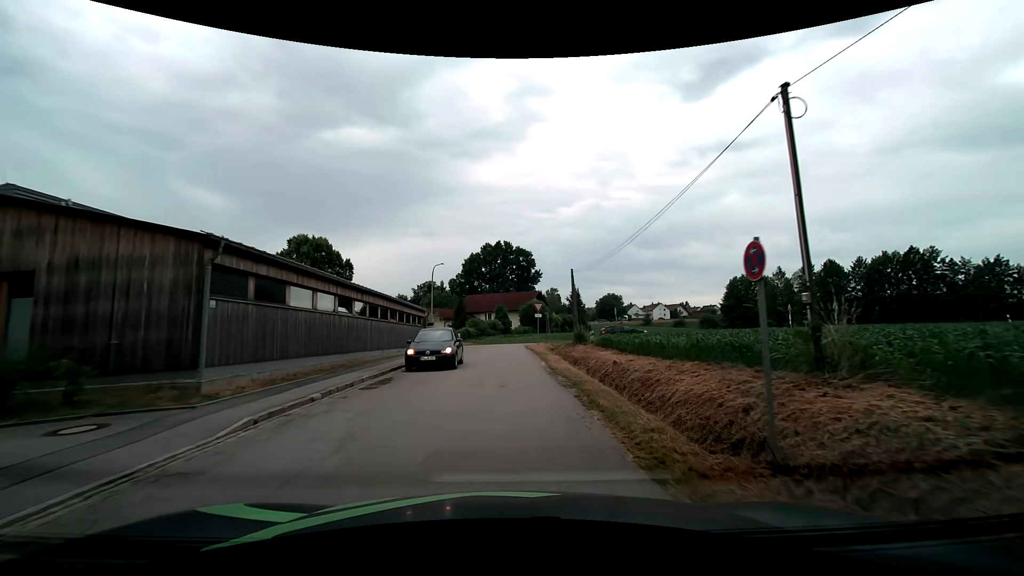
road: residential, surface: asphalt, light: Day
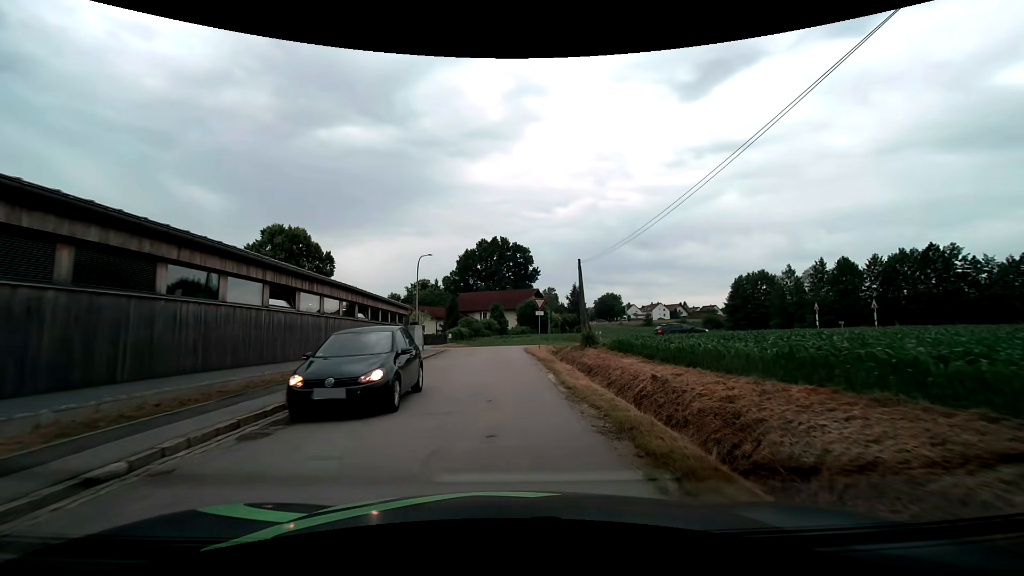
(0.0, +5.4) m; +1°
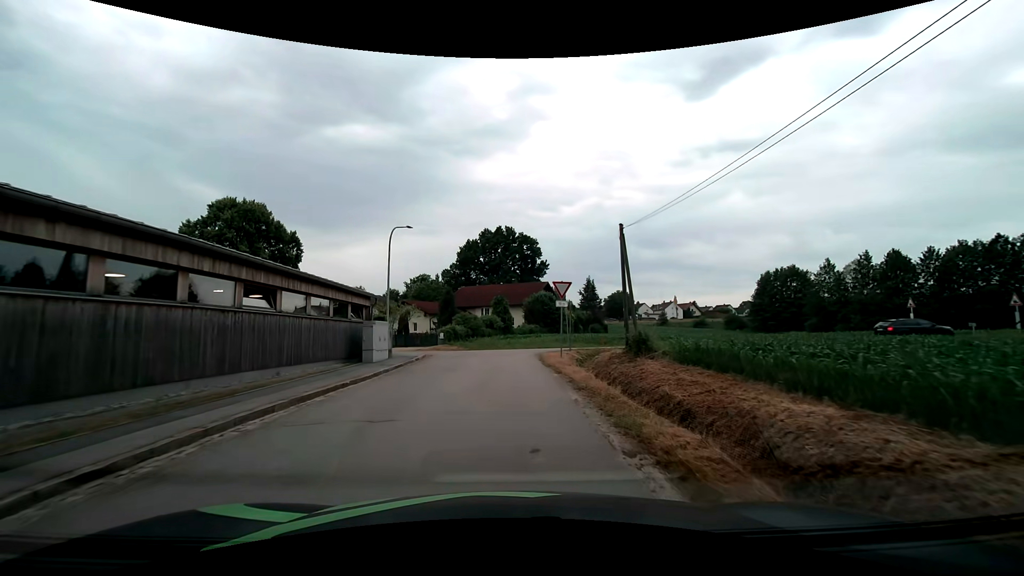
(-0.1, +10.4) m; -1°
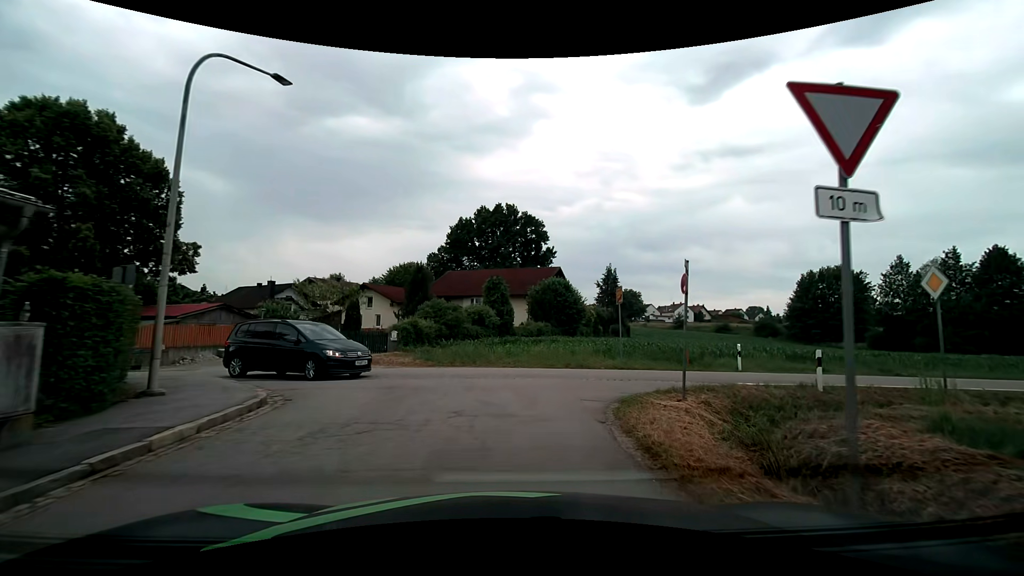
(-0.1, +17.2) m; +1°
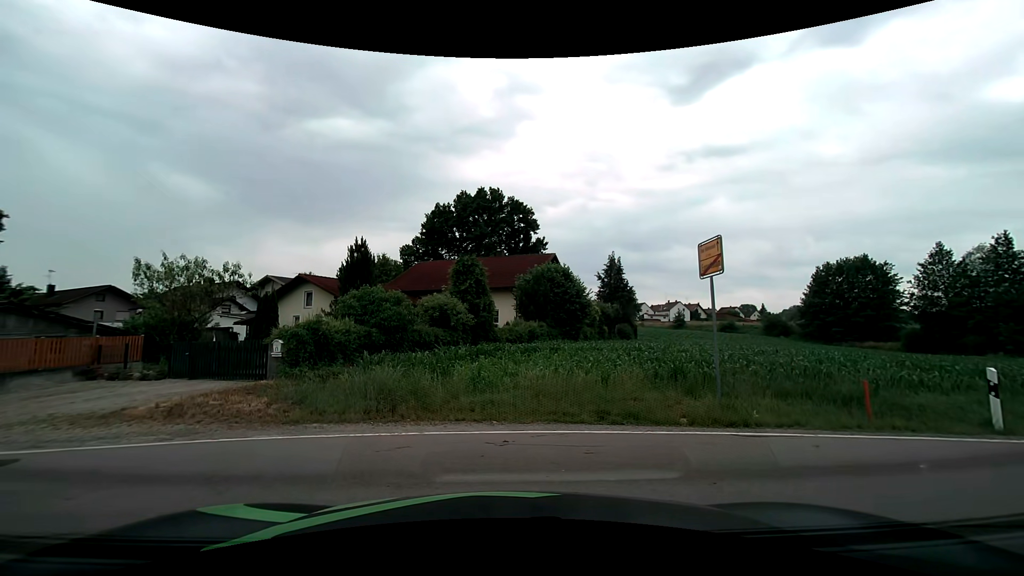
(+0.3, +10.2) m; +3°
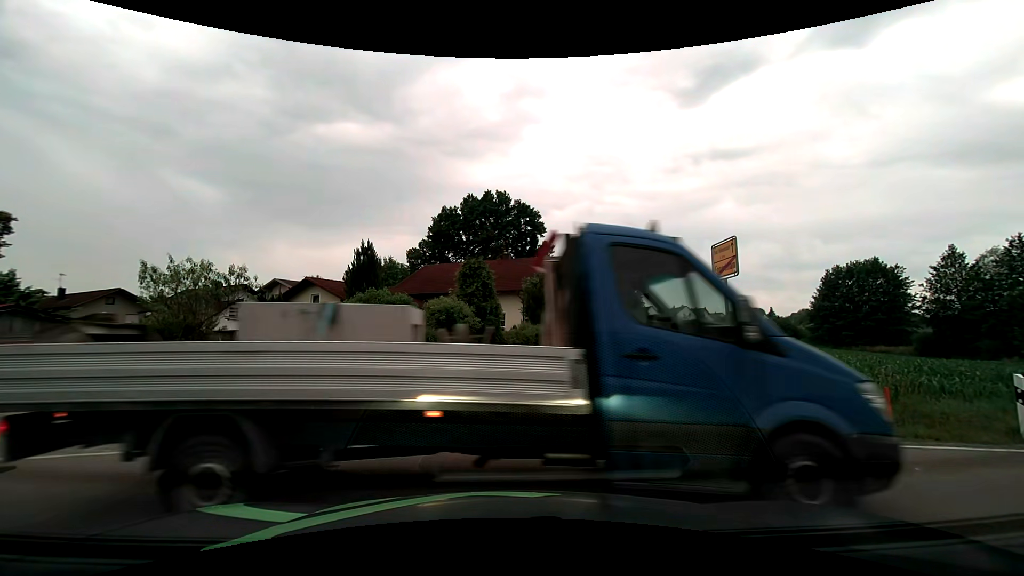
(0.0, +0.3) m; 0°
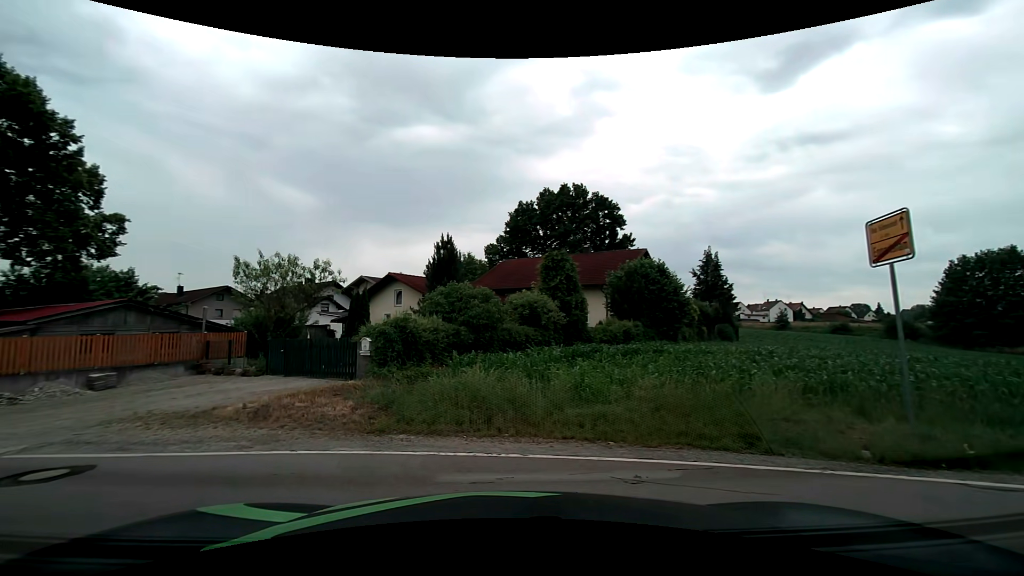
(-0.1, +1.4) m; -11°
